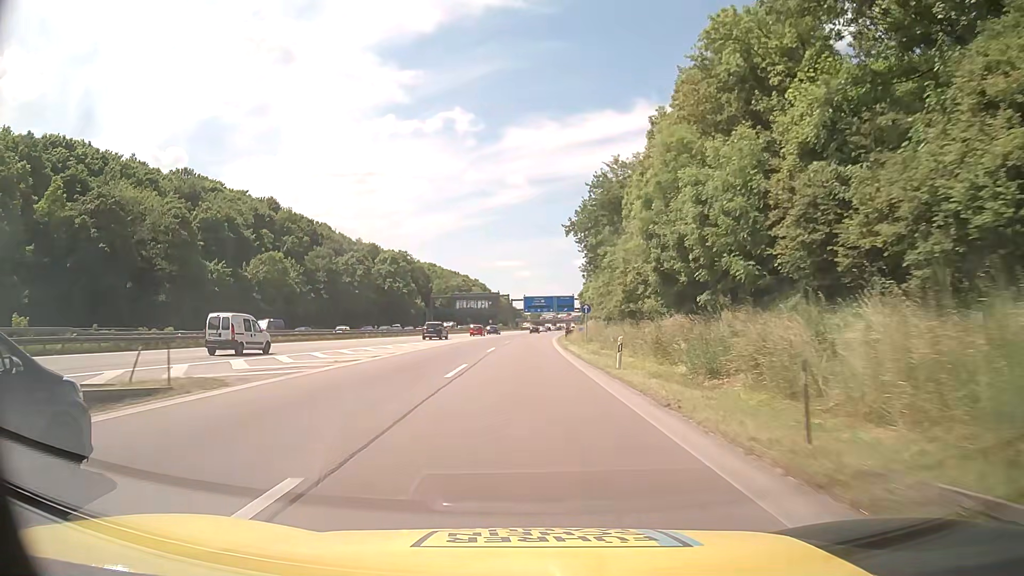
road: motorway_link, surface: asphalt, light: Day
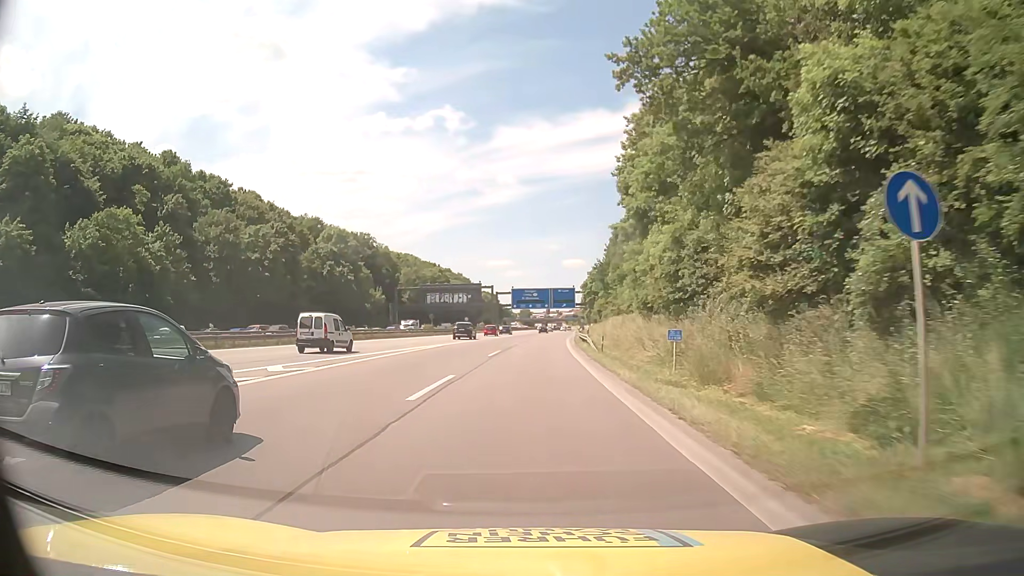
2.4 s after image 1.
(+0.2, +41.8) m; +1°
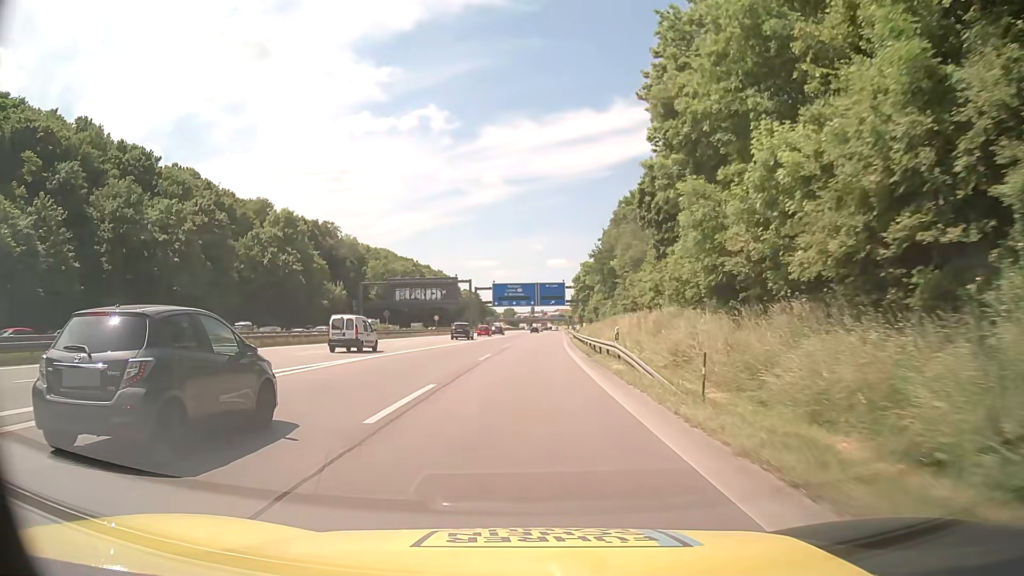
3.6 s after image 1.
(+0.2, +20.9) m; +1°
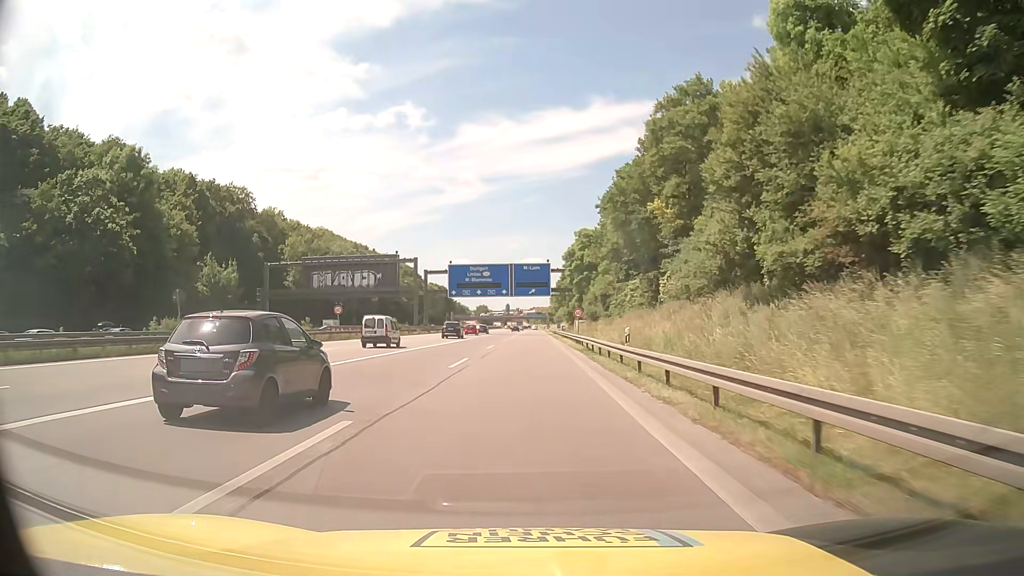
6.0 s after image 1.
(+0.8, +41.8) m; +2°
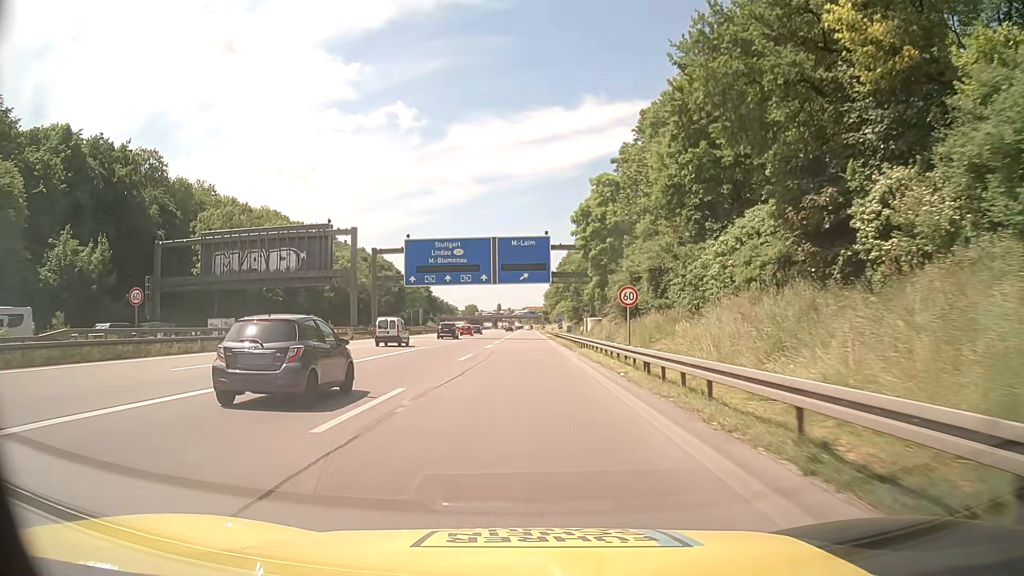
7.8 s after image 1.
(+0.1, +31.3) m; +1°
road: motorway
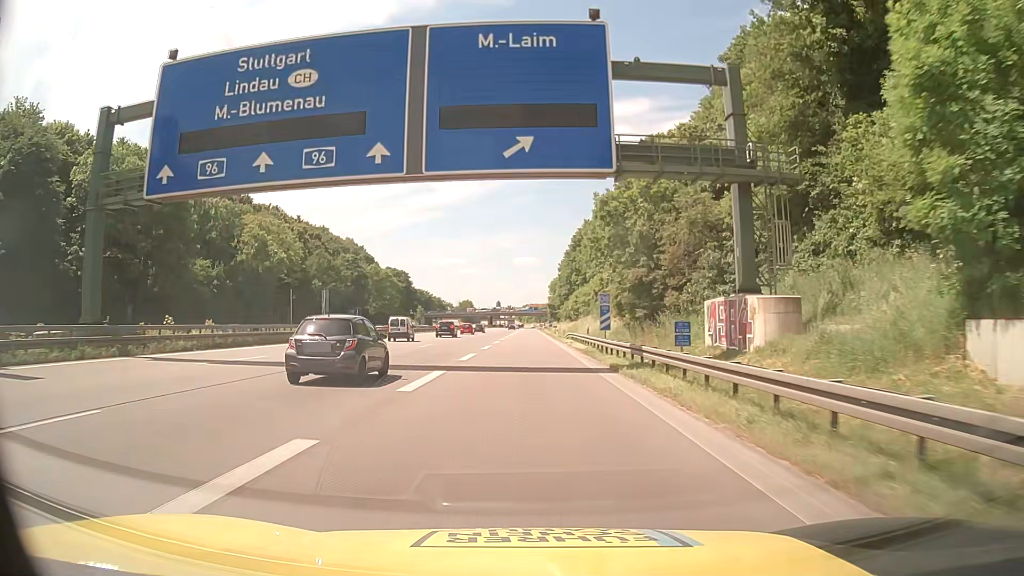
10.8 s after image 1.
(-0.1, +52.3) m; 0°
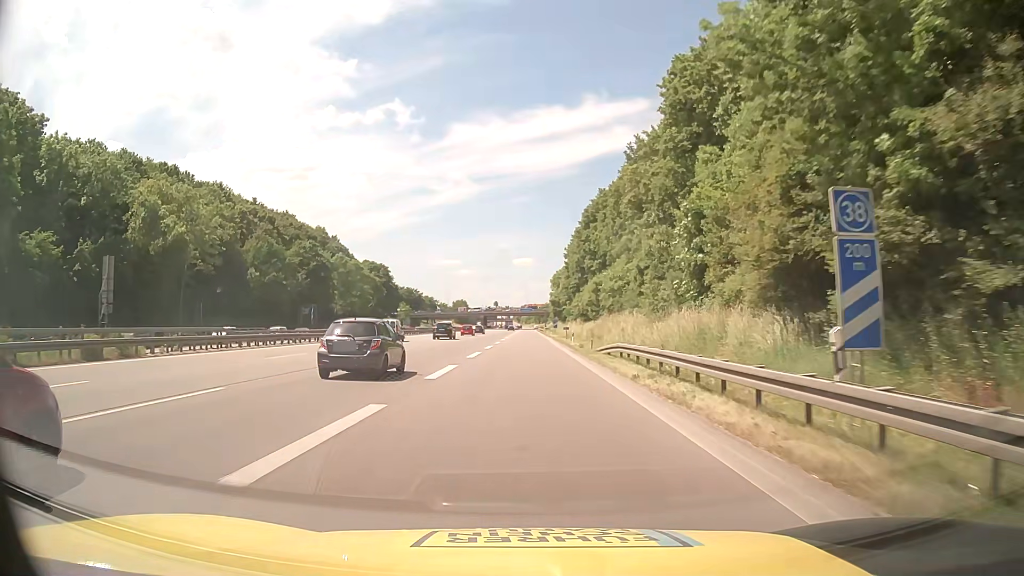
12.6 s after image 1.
(+0.2, +31.3) m; 0°
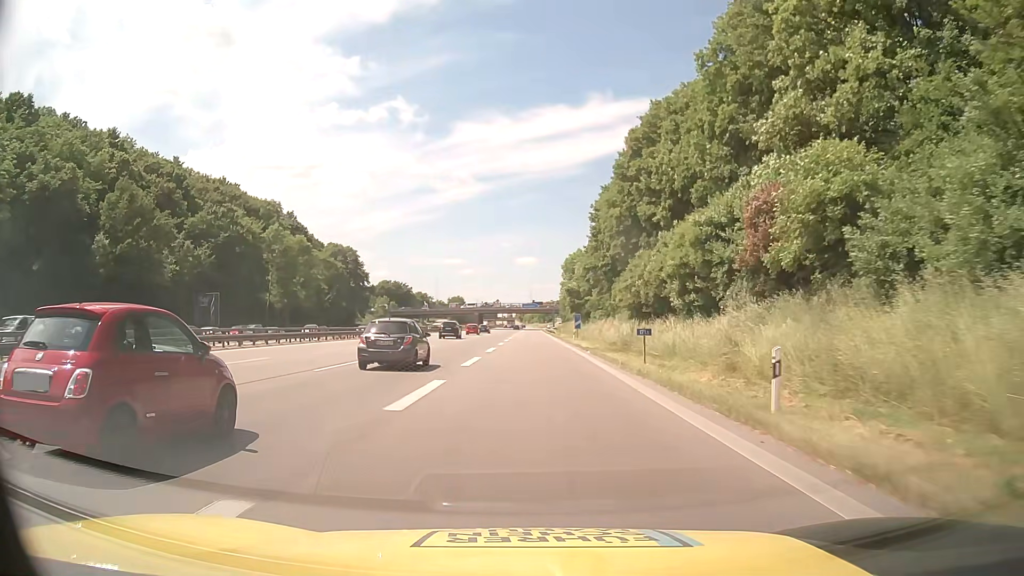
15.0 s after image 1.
(-0.2, +41.7) m; 0°
(0, +10) (0, +20) (0, +30) (0, +40) (0, +50) (0, +60) (0, +70) (0, +80) (-1, +90) (-1, +100) m
